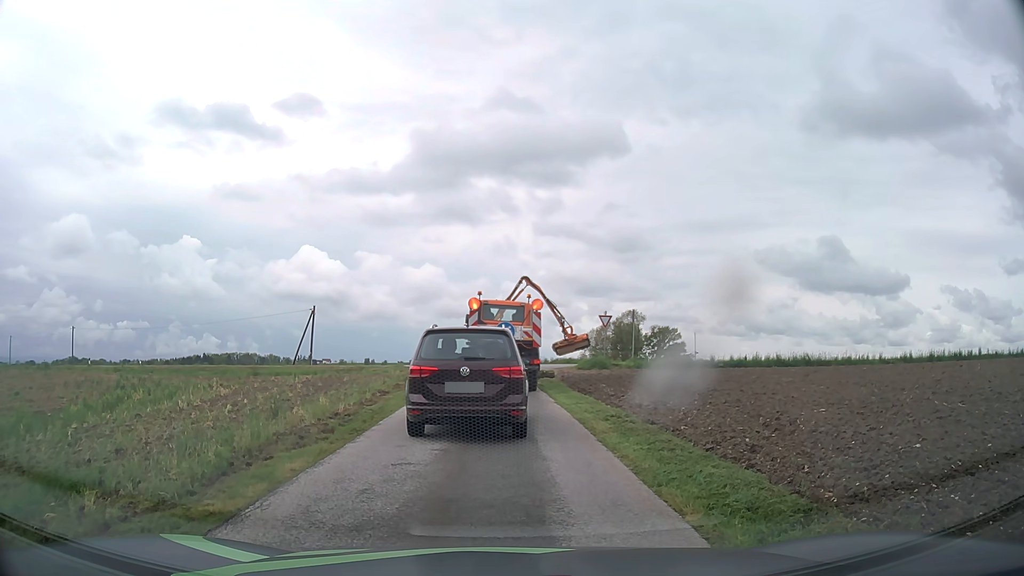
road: unclassified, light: Day
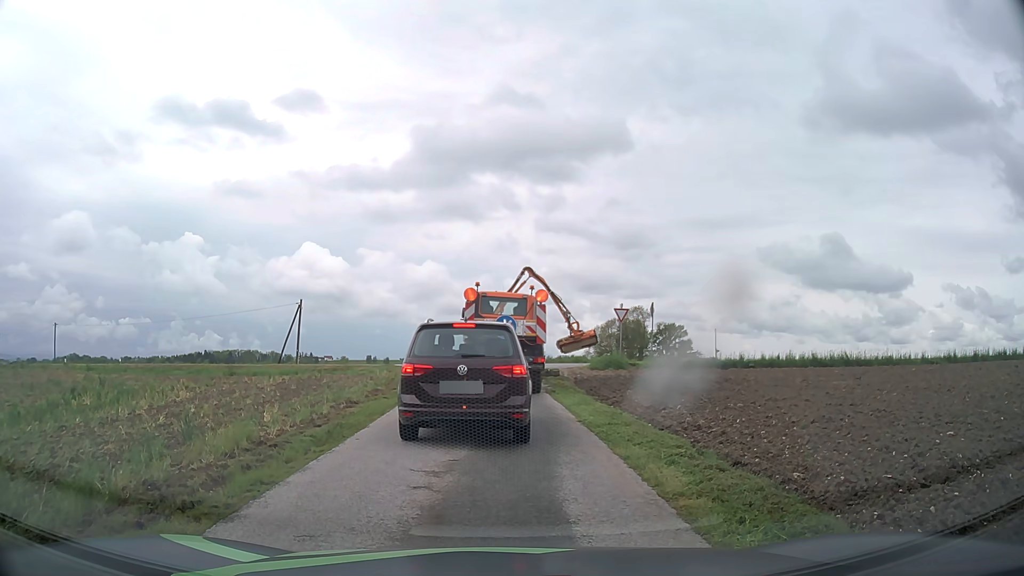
(-0.1, +4.5) m; -1°
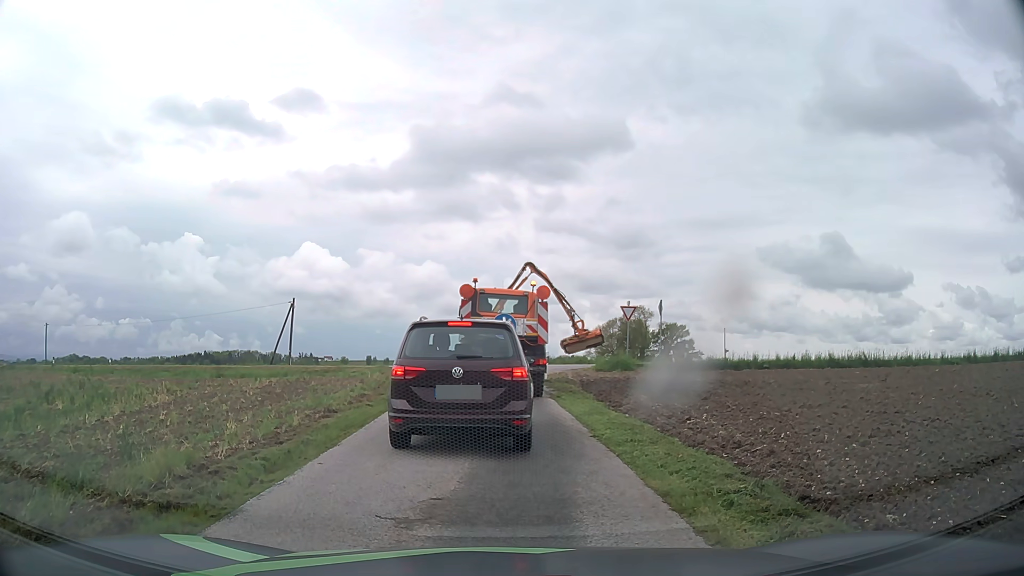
(0.0, +1.9) m; 0°
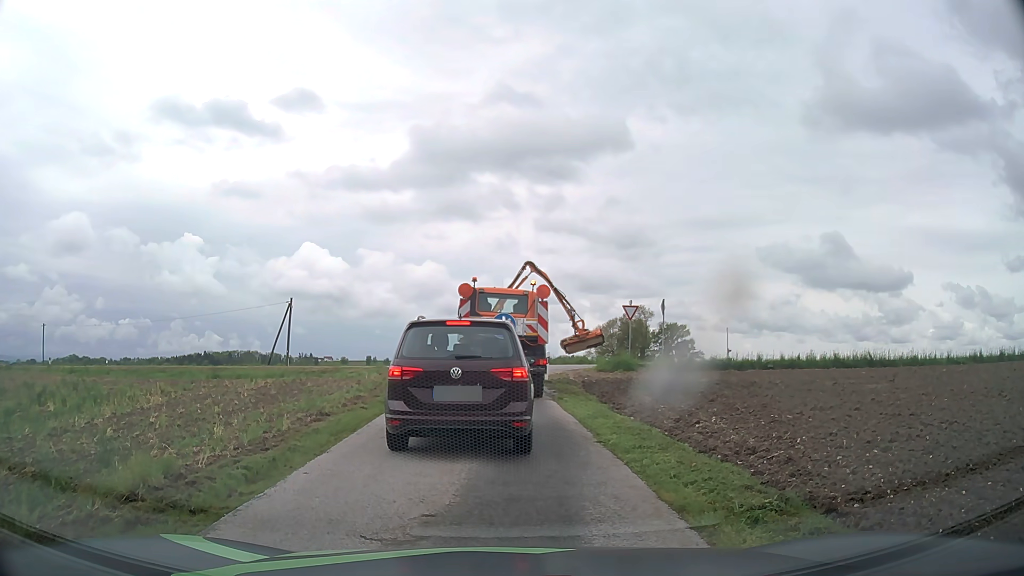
(0.0, +0.6) m; 0°
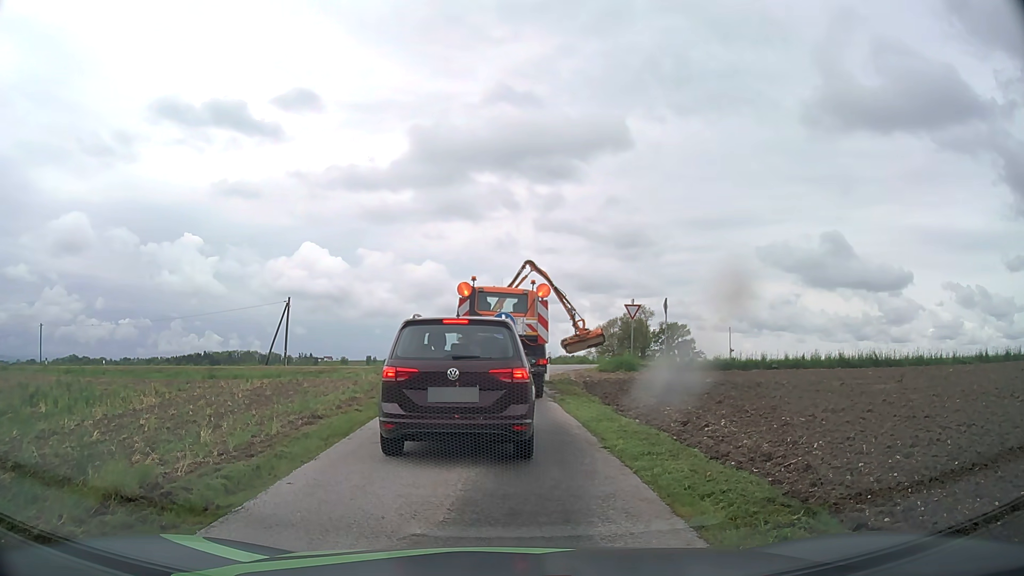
(0.0, +0.5) m; 0°
